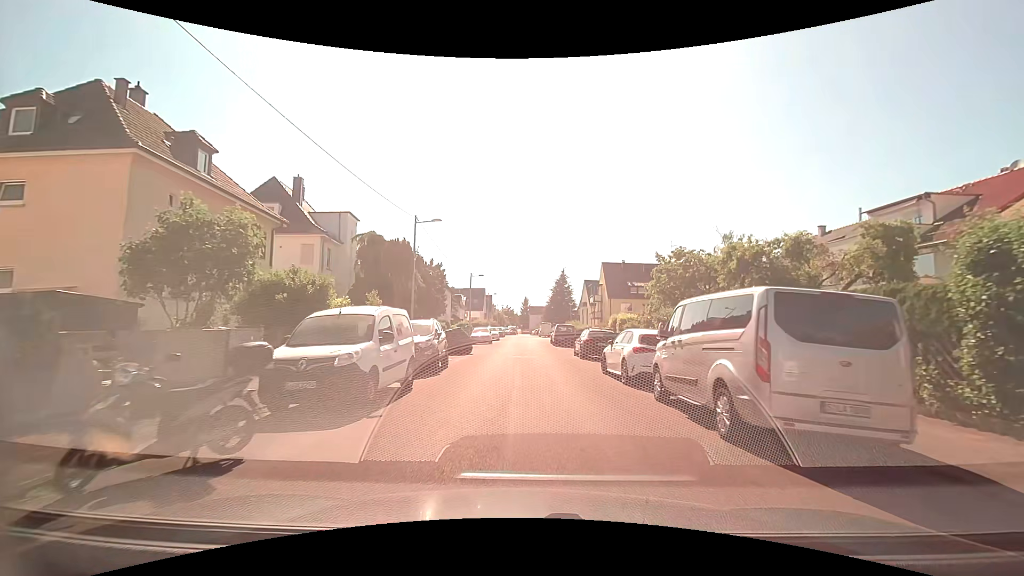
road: residential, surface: asphalt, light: Day
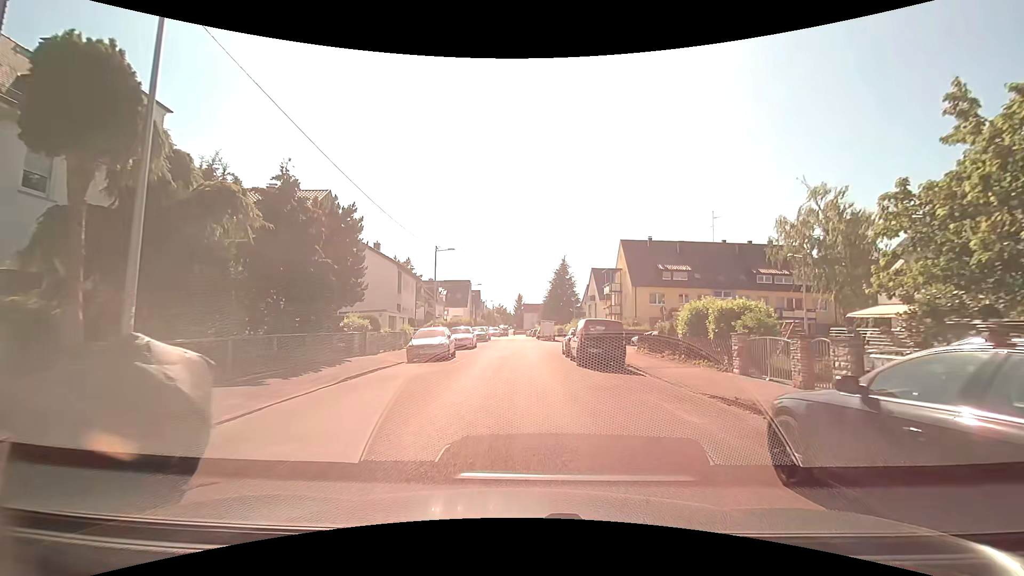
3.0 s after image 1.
(+0.1, +21.1) m; +1°
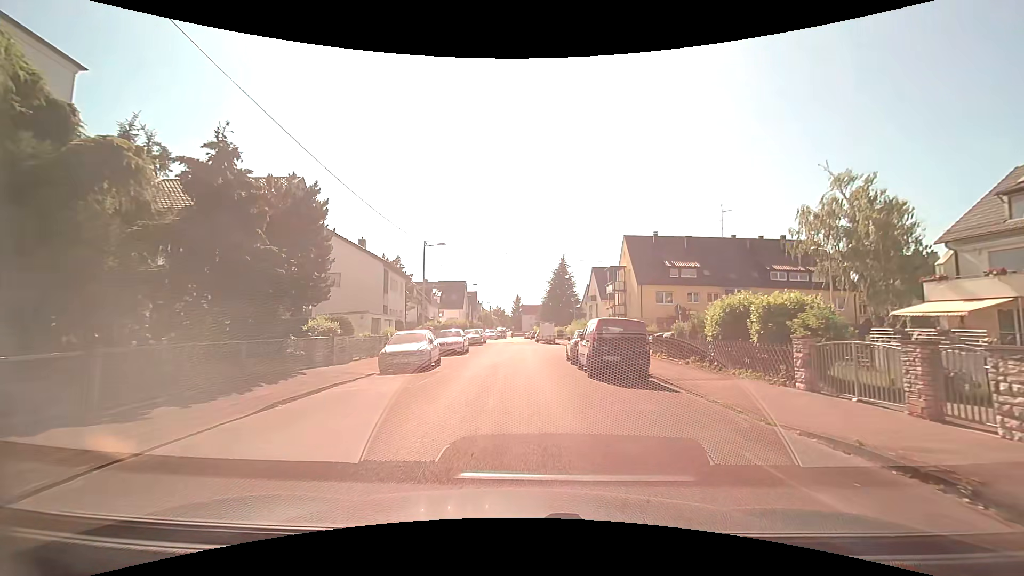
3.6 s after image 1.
(0.0, +3.8) m; 0°
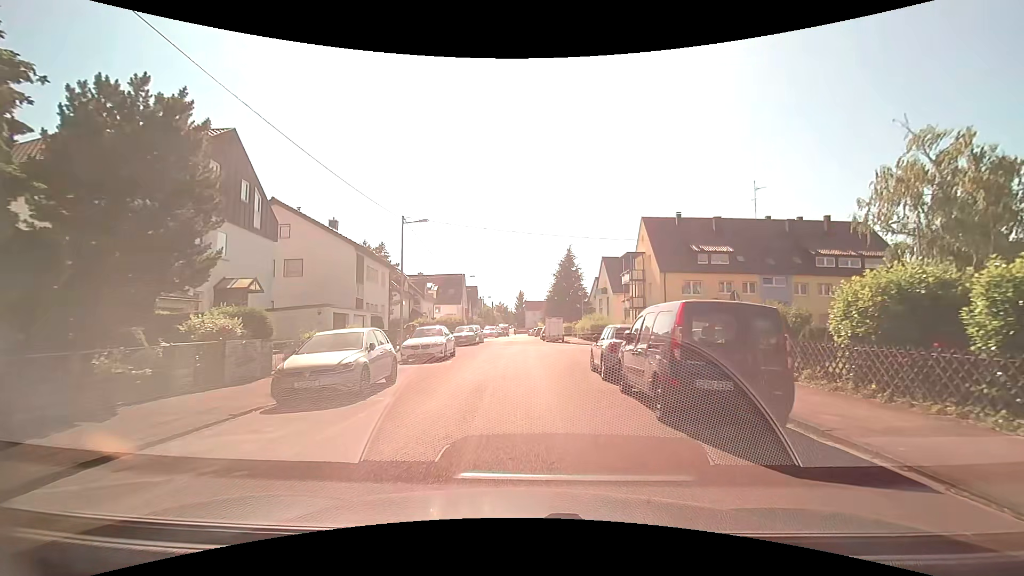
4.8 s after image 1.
(0.0, +7.5) m; 0°
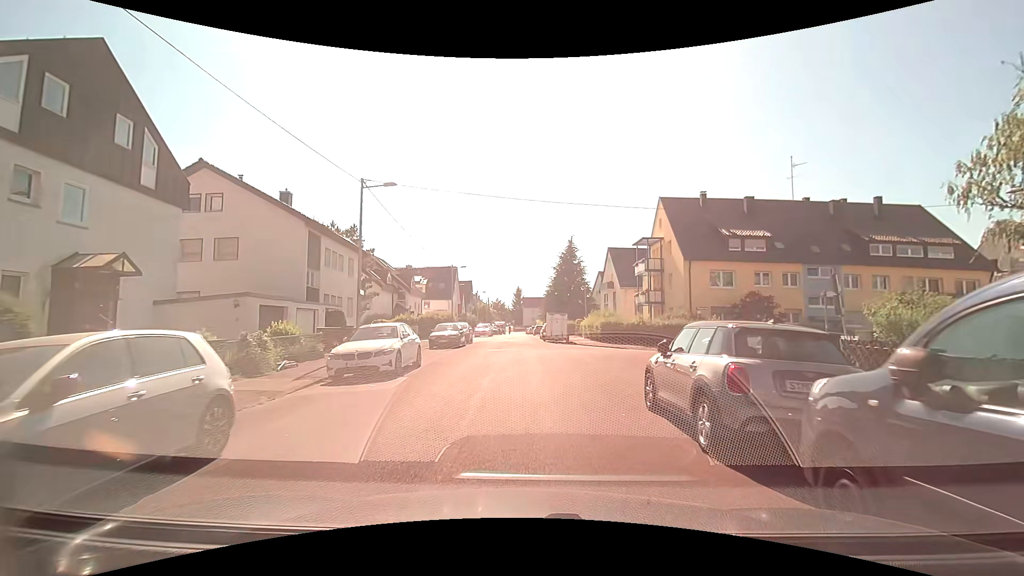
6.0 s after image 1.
(0.0, +7.3) m; 0°
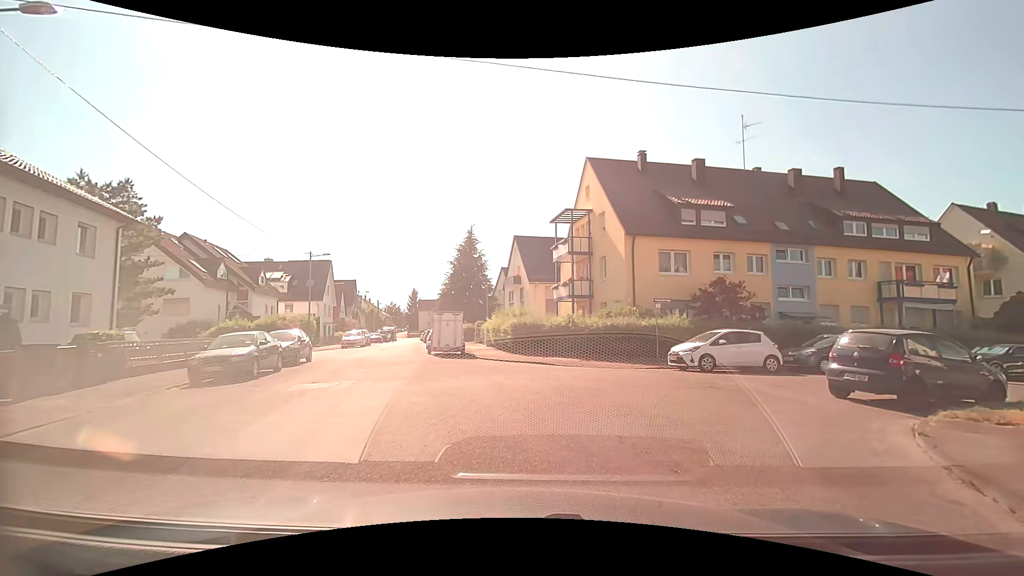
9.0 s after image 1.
(+0.8, +12.1) m; +11°
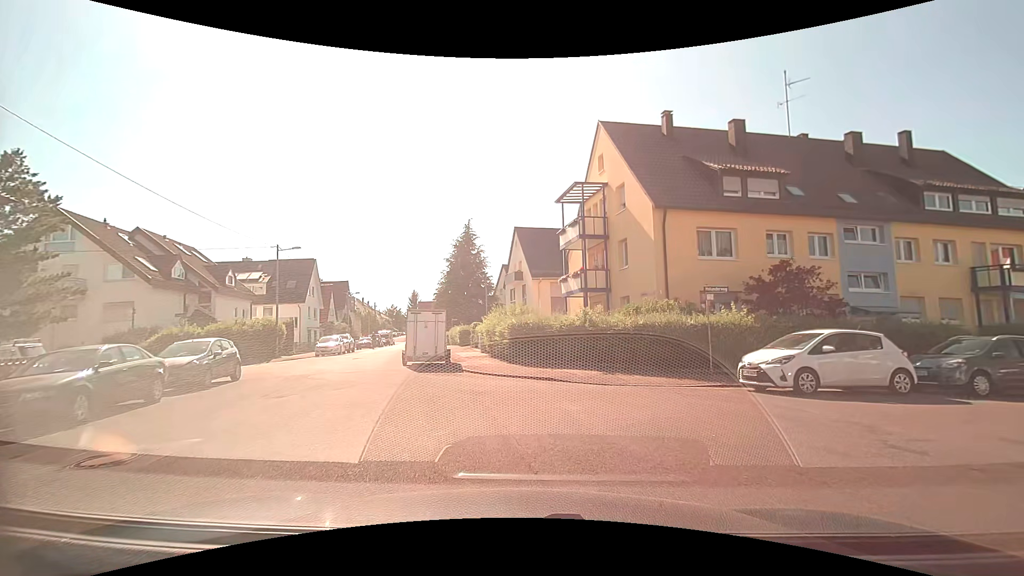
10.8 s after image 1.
(+0.1, +6.0) m; -1°
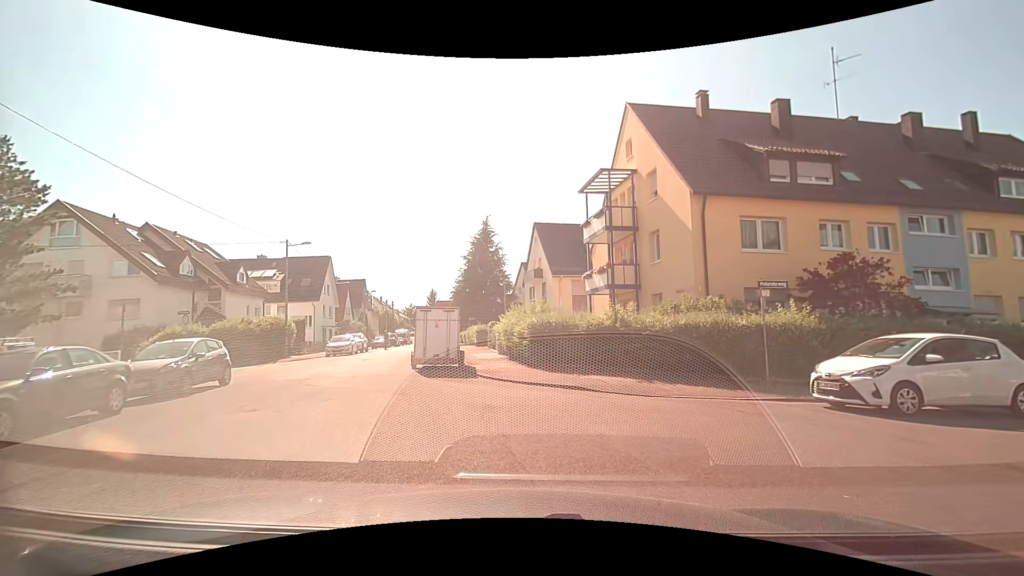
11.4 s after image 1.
(0.0, +2.0) m; -2°
(-1, +10) (-5, +19) (-8, +29) (-9, +38) (-11, +48) (-11, +58) (-13, +68) (-16, +78) (-17, +88) (-19, +97) m
